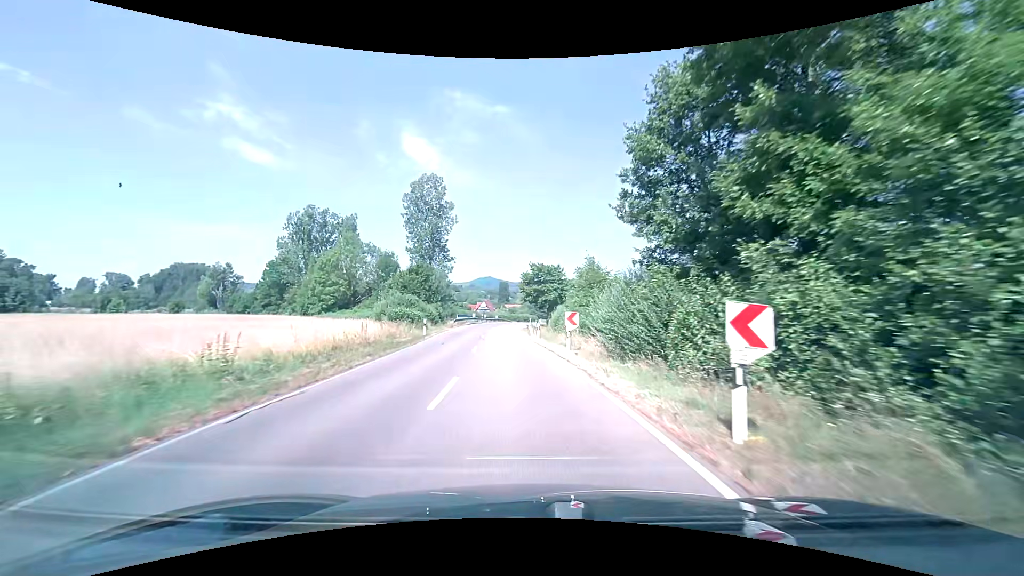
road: tertiary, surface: asphalt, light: Day
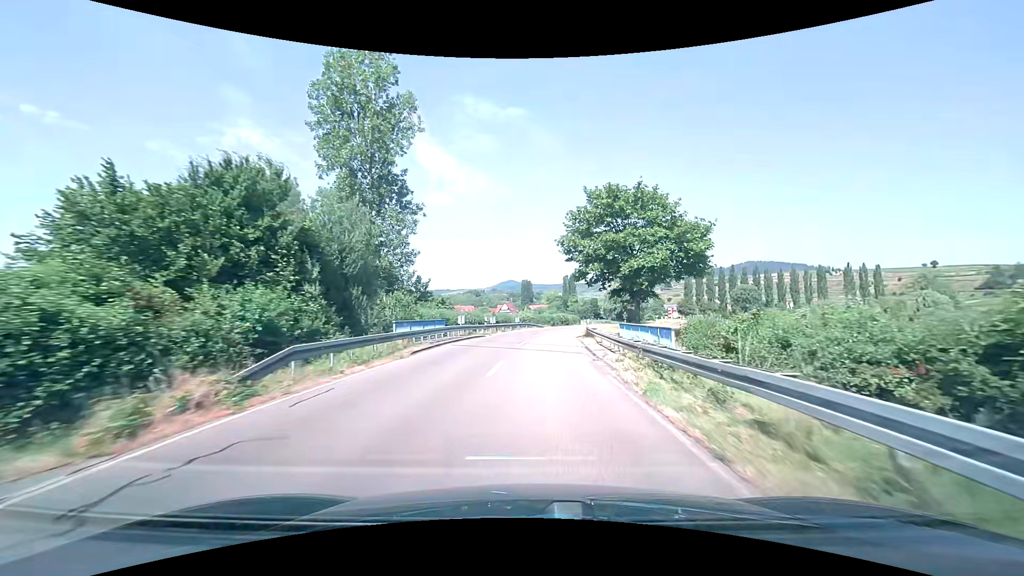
(-2.2, +43.3) m; -3°
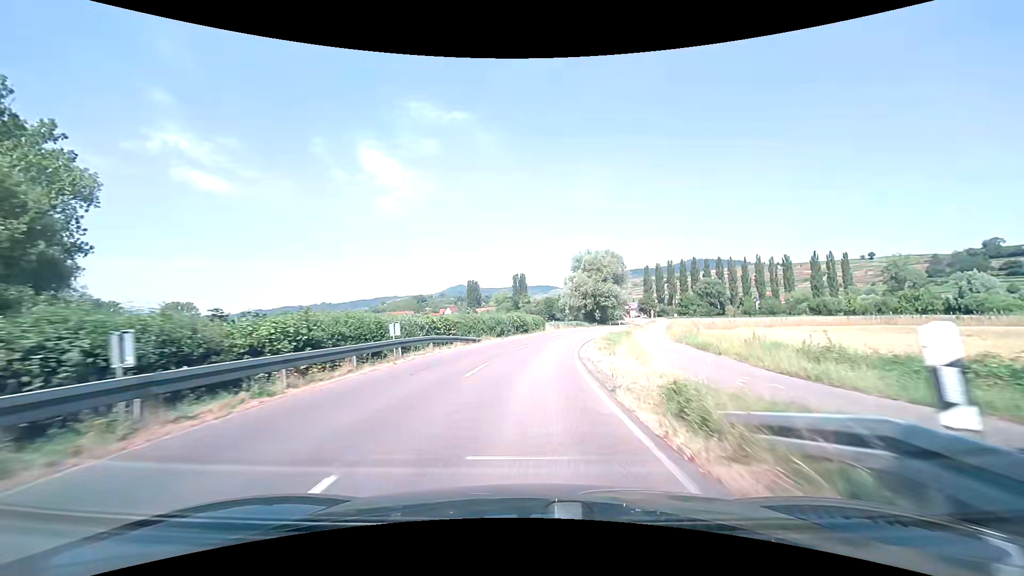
(+1.8, +35.4) m; +6°
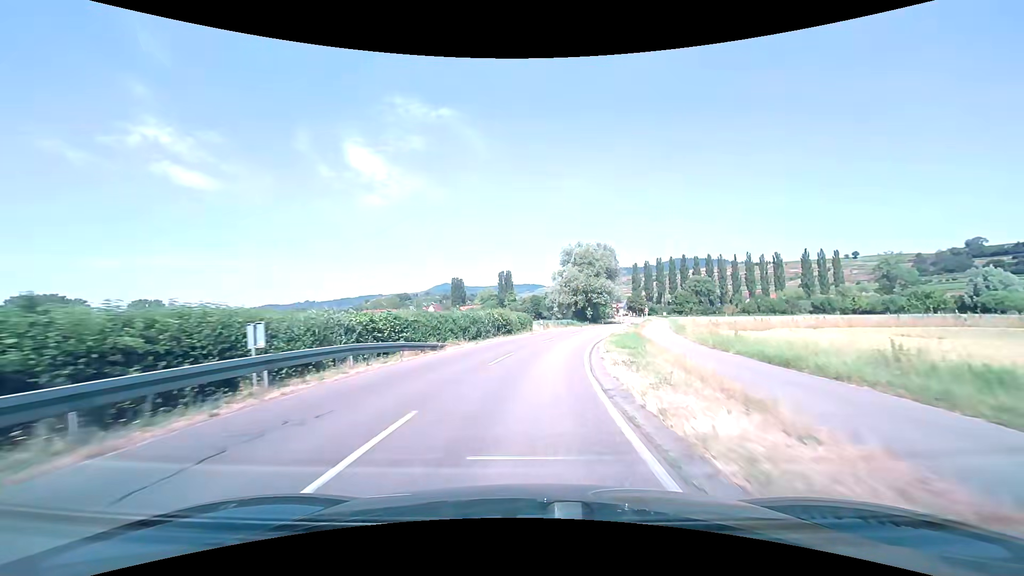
(+0.1, +8.8) m; +1°
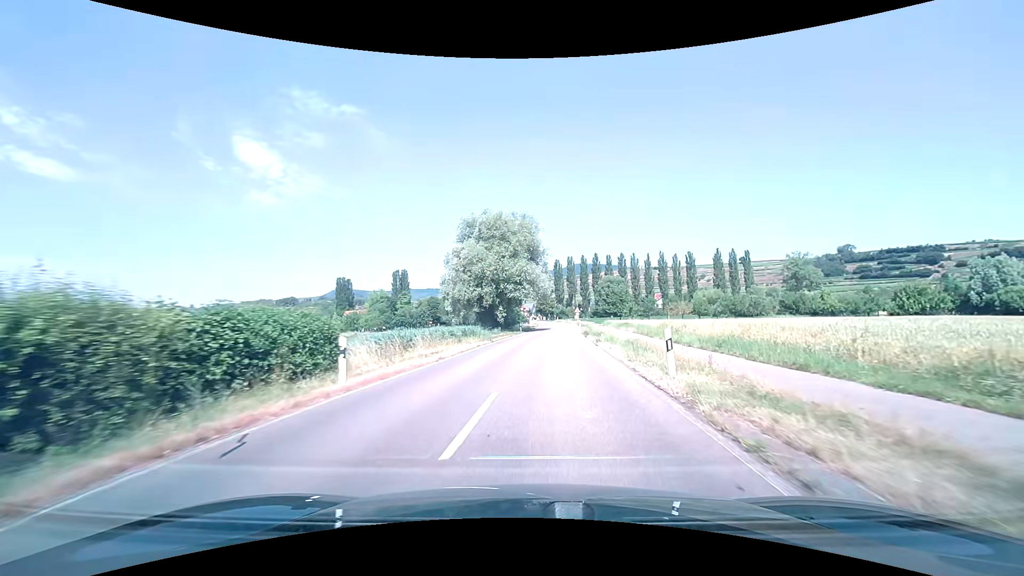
(+2.8, +34.0) m; +11°
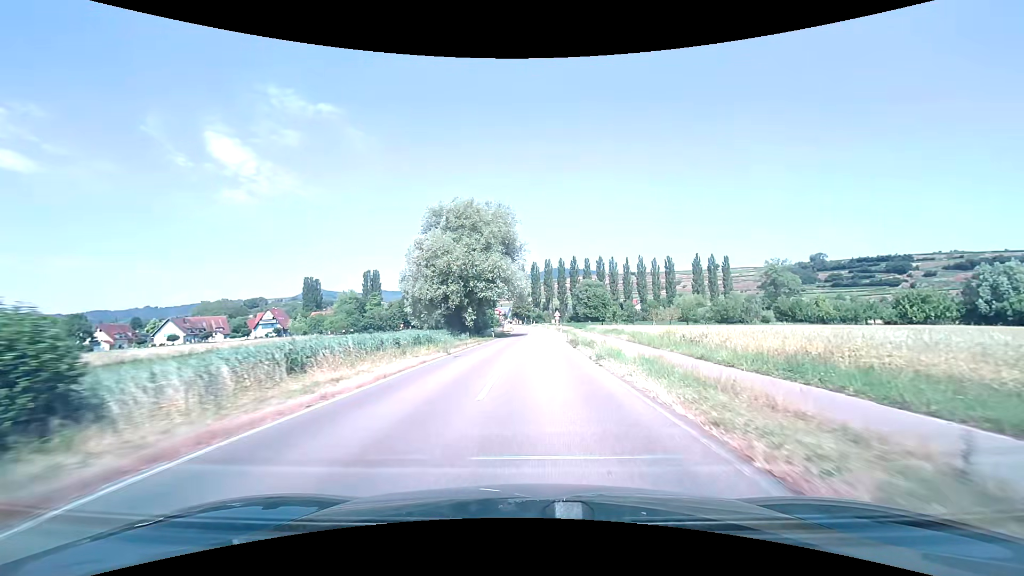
(+0.2, +8.3) m; +3°
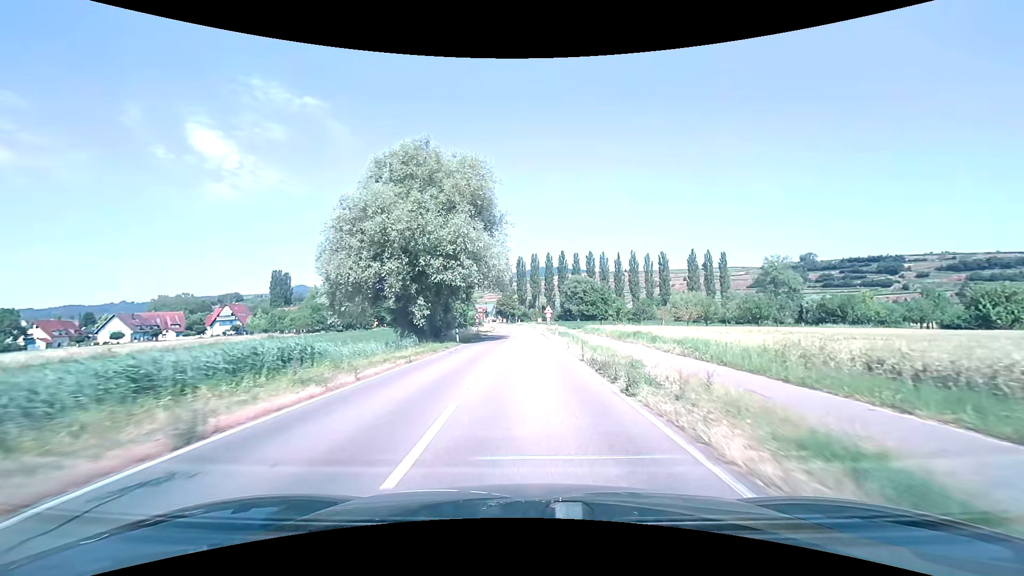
(+0.4, +16.7) m; +2°
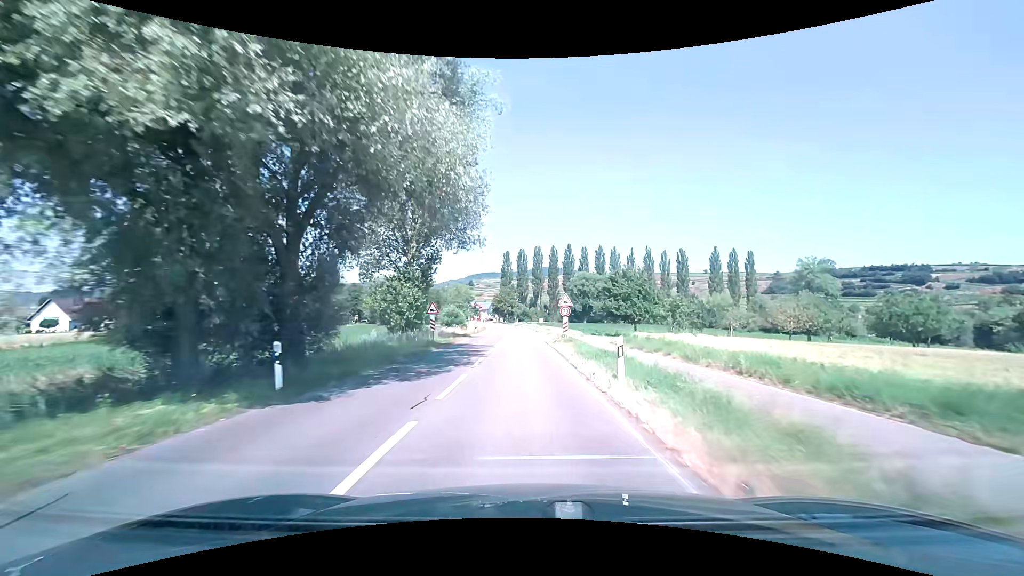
(0.0, +25.7) m; 0°
(0, +10) (0, +20) (0, +30) (-1, +40) (-1, +50) (-1, +60) (-1, +70) (-2, +80) (-3, +90) (-4, +100) m
